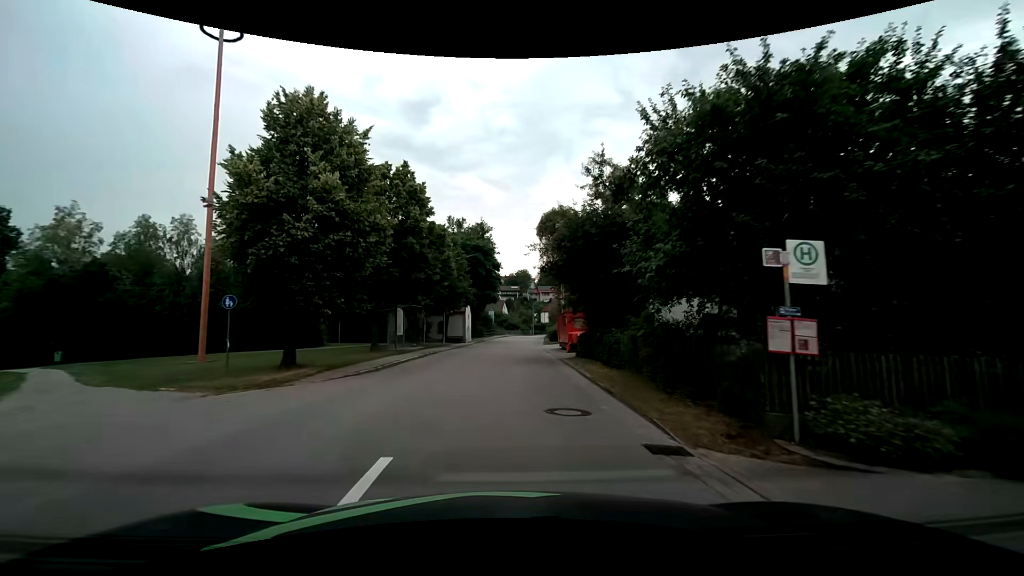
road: tertiary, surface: asphalt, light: Day
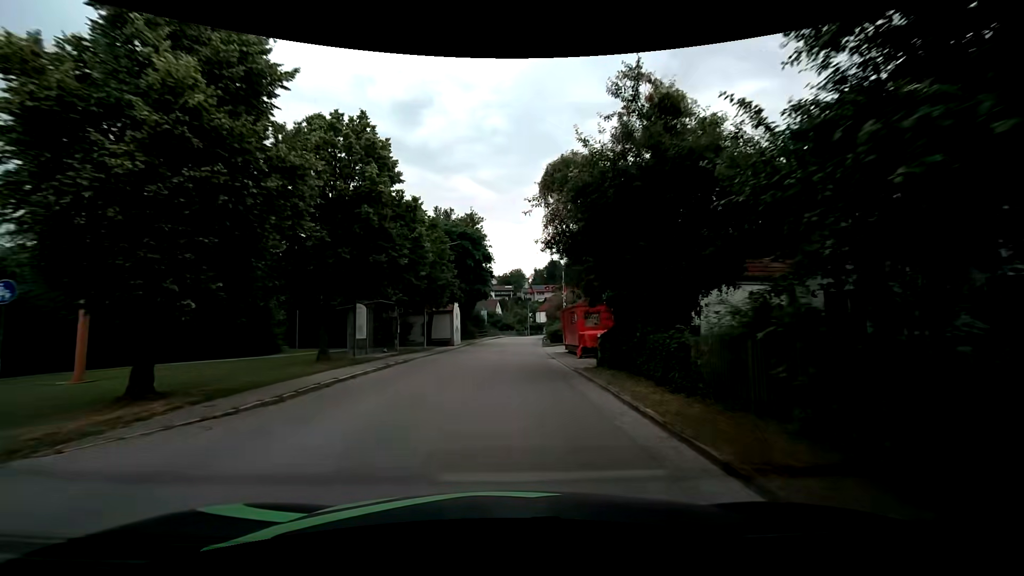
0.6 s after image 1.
(+0.1, +6.6) m; +1°
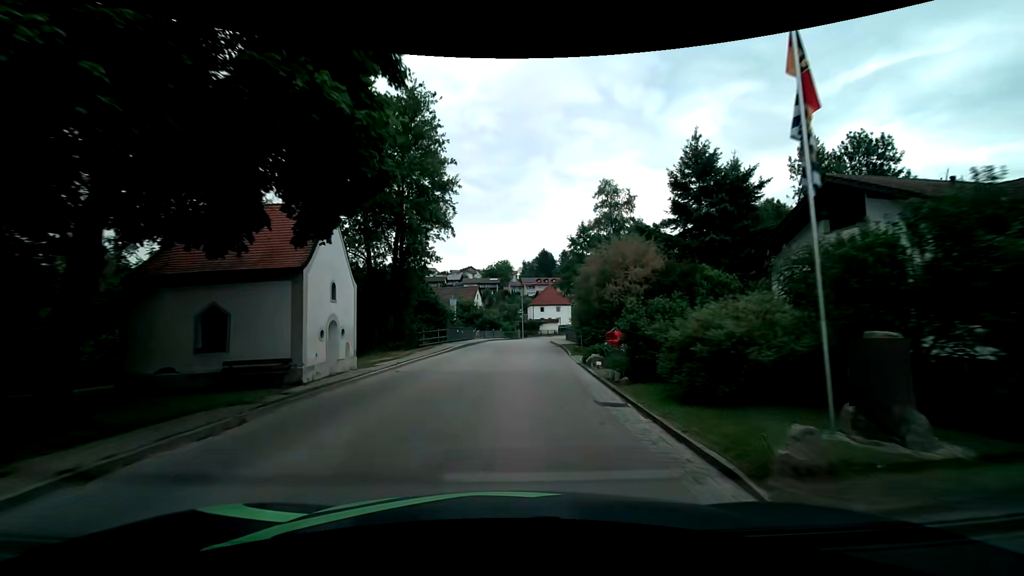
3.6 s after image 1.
(+0.3, +34.8) m; +2°
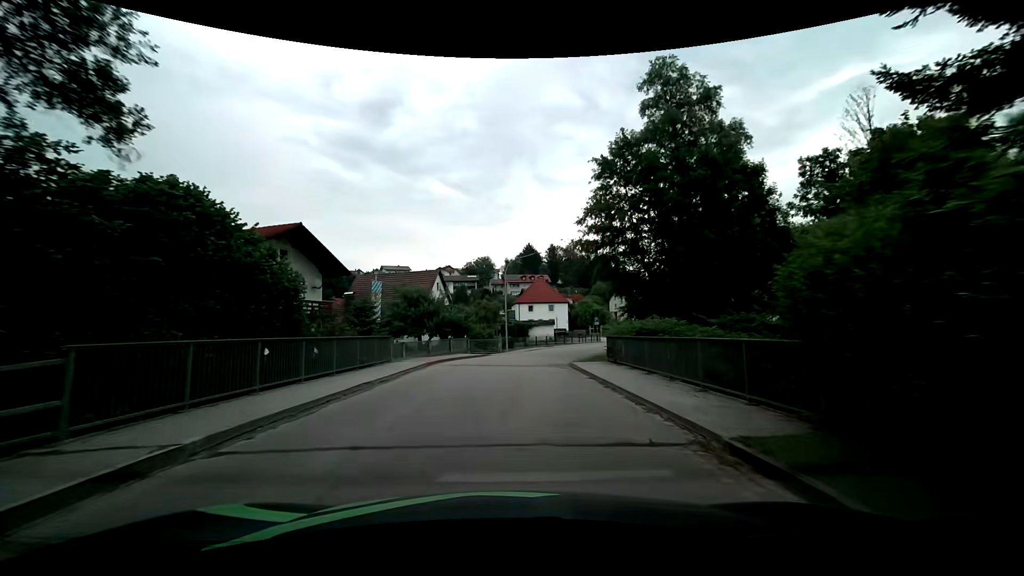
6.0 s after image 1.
(+0.4, +28.2) m; +1°
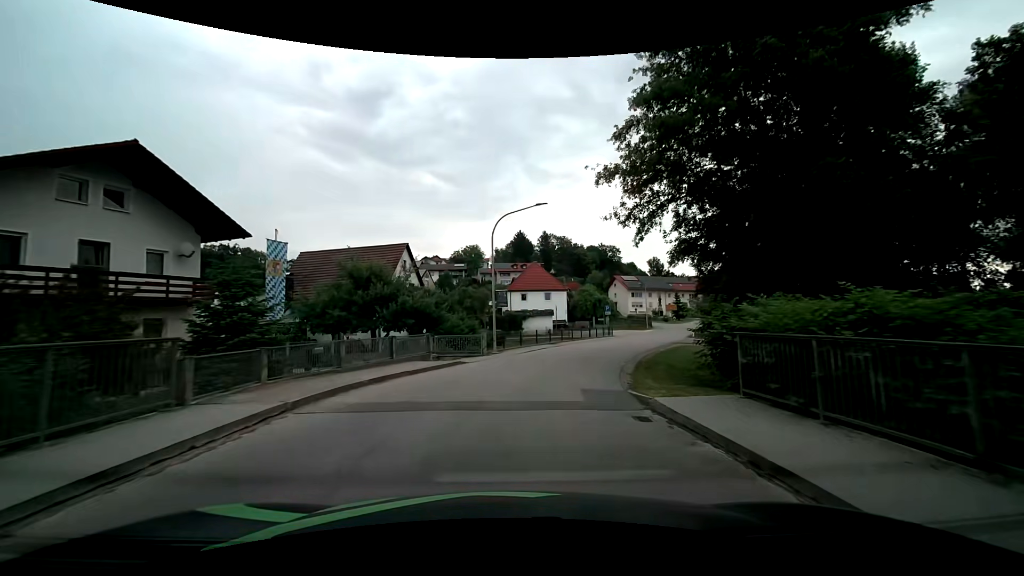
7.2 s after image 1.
(+0.1, +13.0) m; +1°
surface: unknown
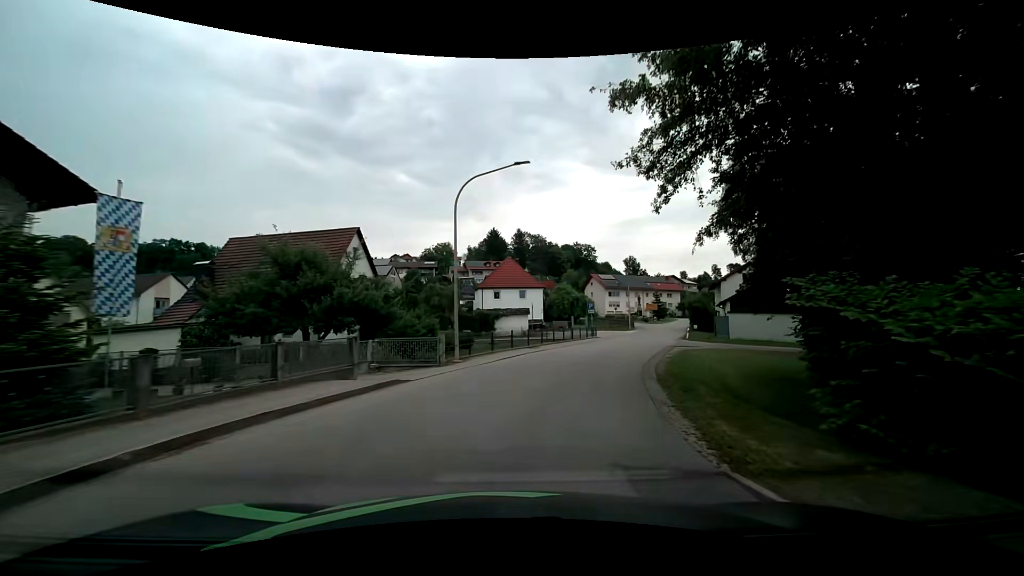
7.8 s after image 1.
(+0.2, +6.4) m; +3°
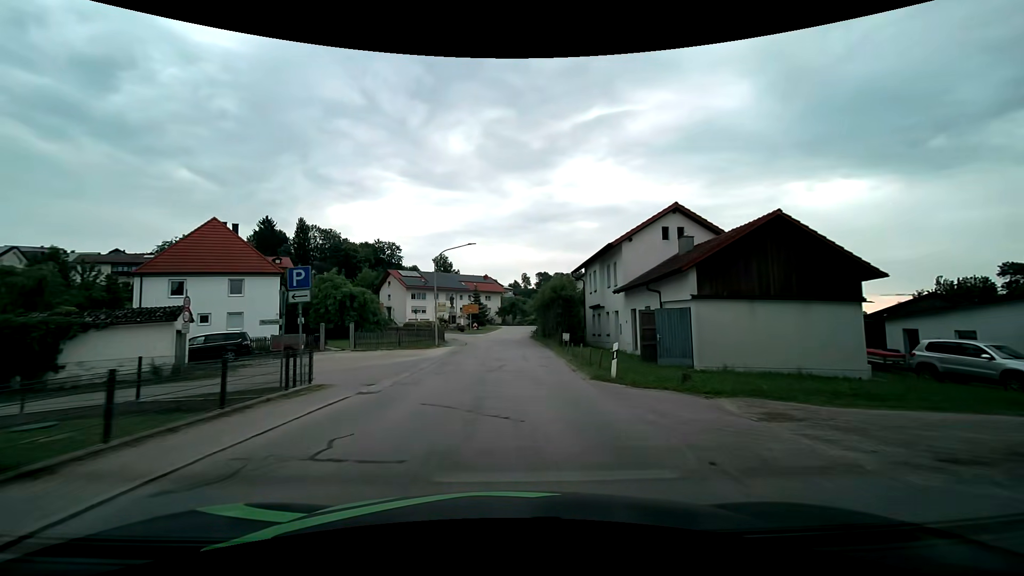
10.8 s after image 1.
(+7.6, +32.0) m; +21°
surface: asphalt
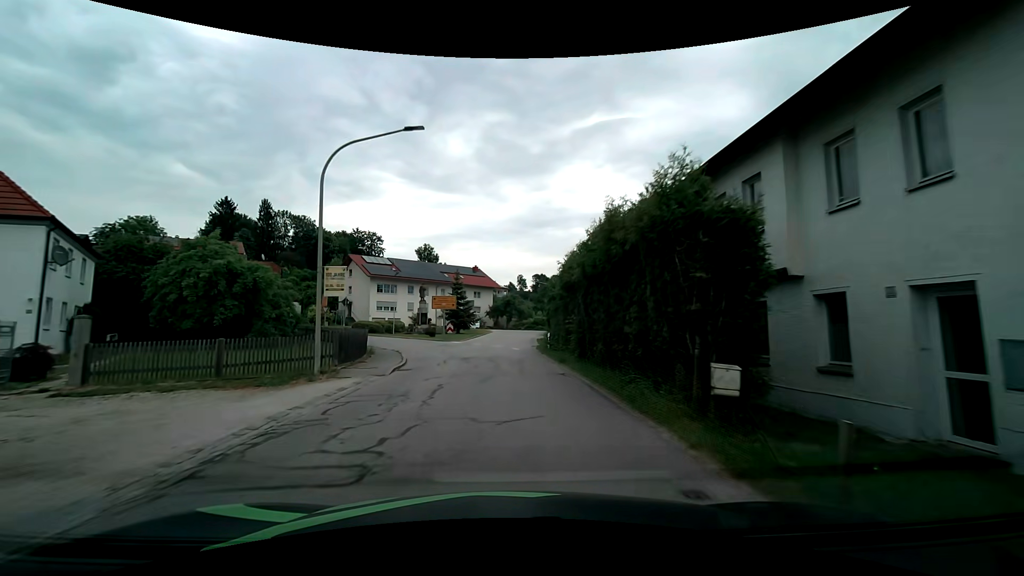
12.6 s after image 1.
(+0.3, +21.3) m; +1°
(0, +10) (0, +20) (0, +30) (+1, +40) (+1, +50) (+2, +60) (+3, +70) (+6, +79) (+12, +87) (+19, +95) m
